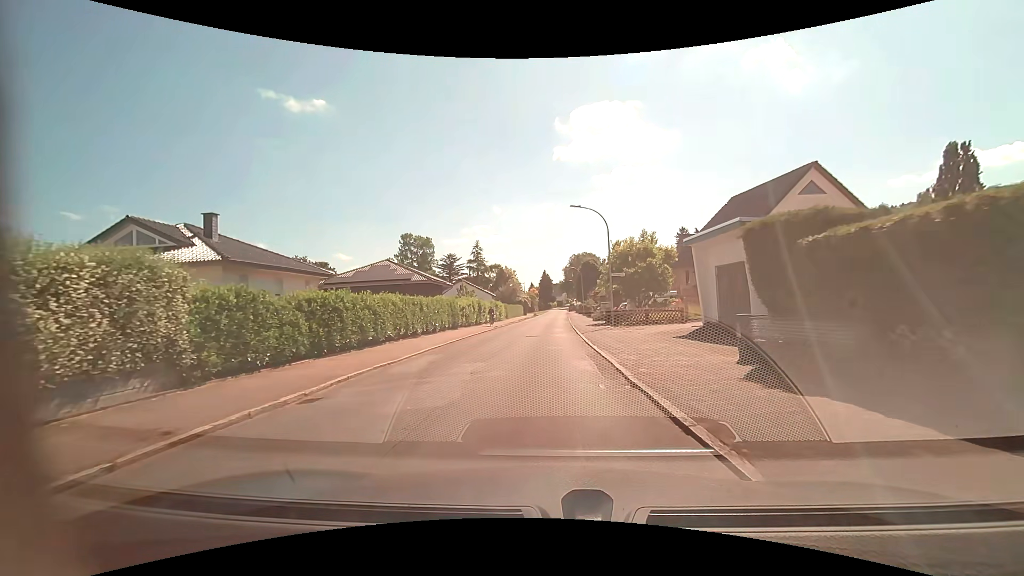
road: residential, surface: asphalt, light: Day
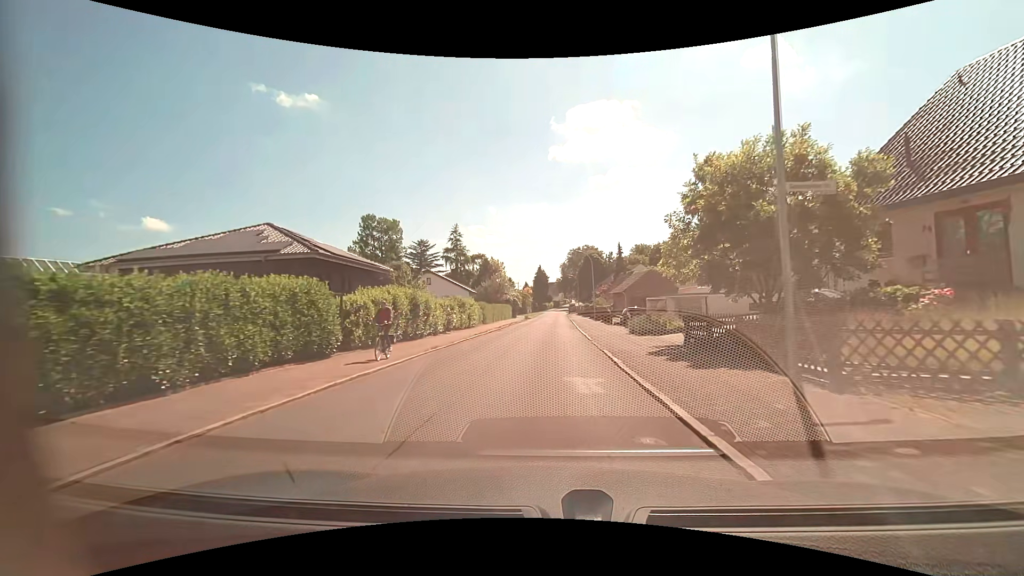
(-0.3, +22.7) m; 0°
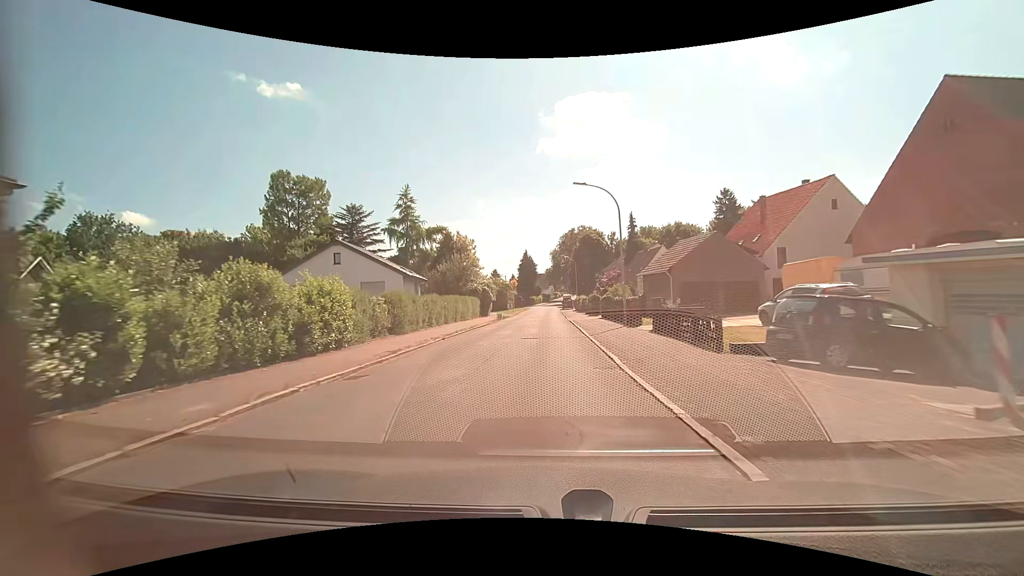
(+0.4, +26.4) m; +1°
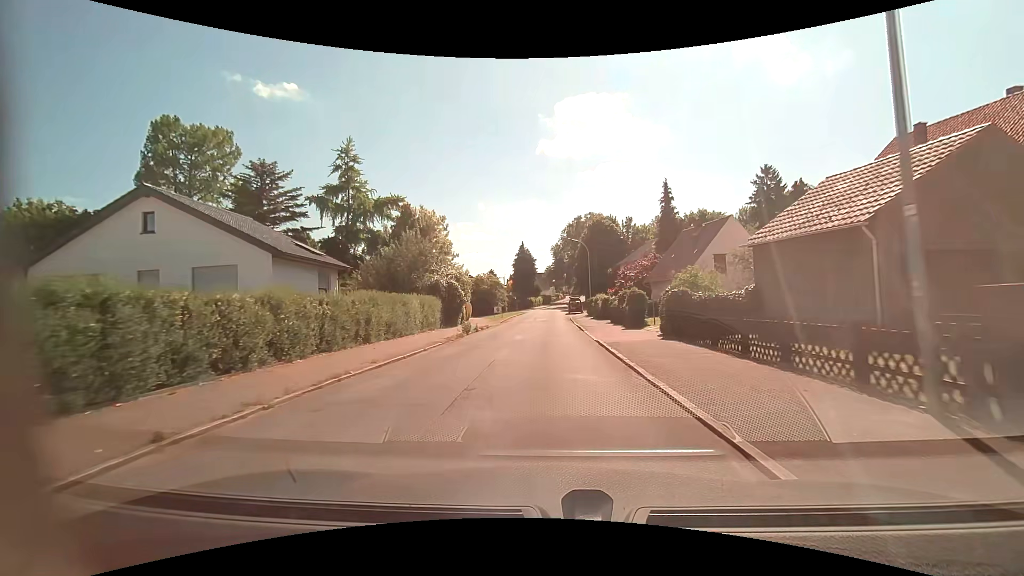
(-0.1, +19.8) m; 0°
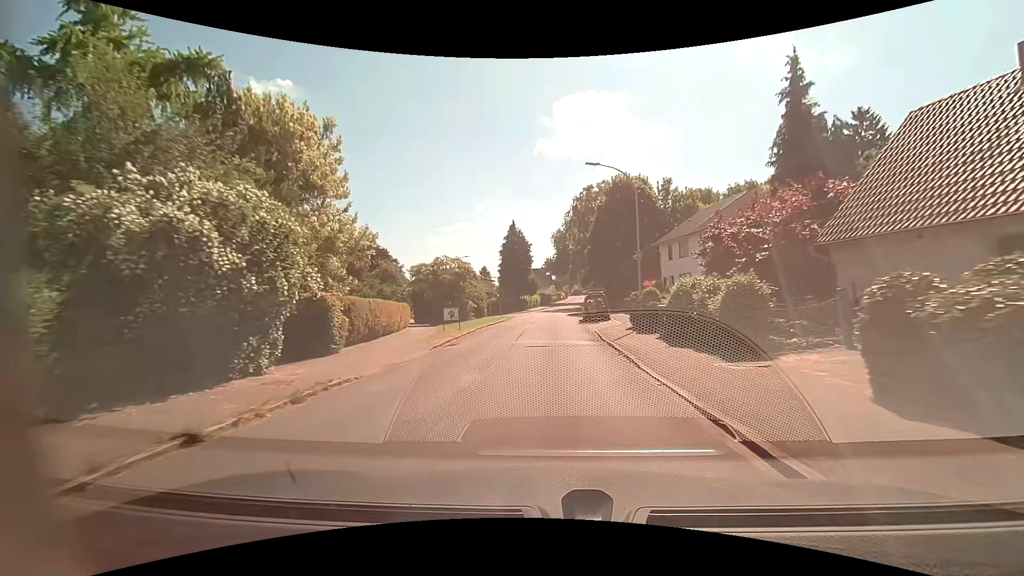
(-0.1, +26.4) m; -1°
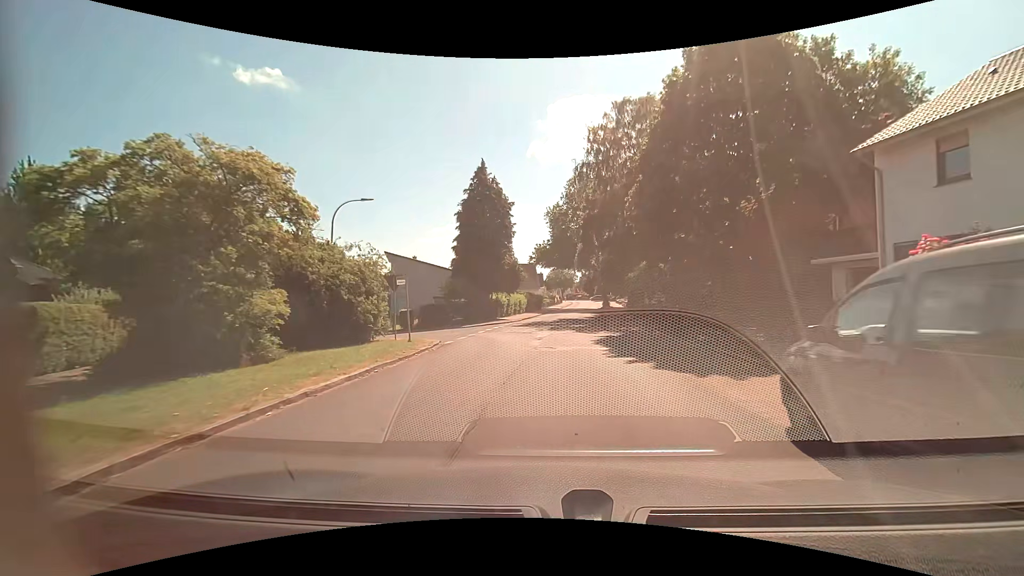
(+0.2, +32.3) m; +2°
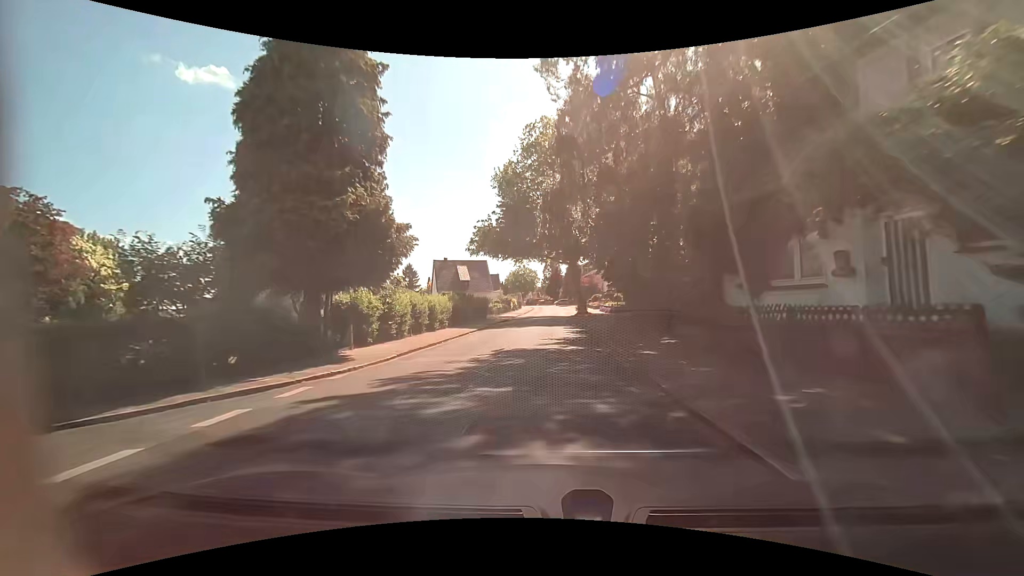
(+1.4, +25.1) m; +4°
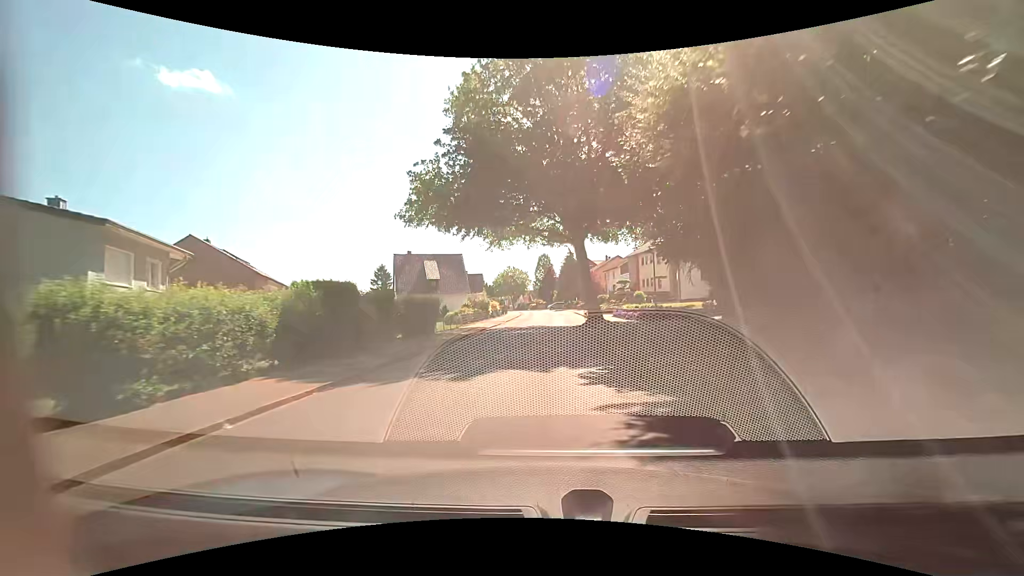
(+0.4, +20.5) m; +1°
(0, +10) (0, +20) (0, +30) (+1, +40) (+1, +50) (+1, +60) (+2, +70) (+2, +80) (+1, +90) (0, +100) m
